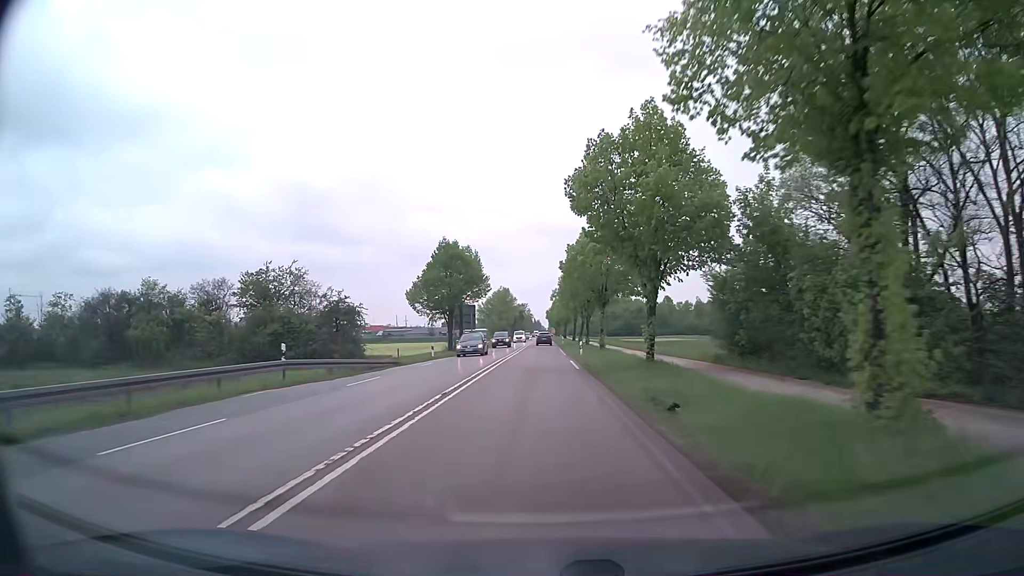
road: secondary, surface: asphalt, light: Day
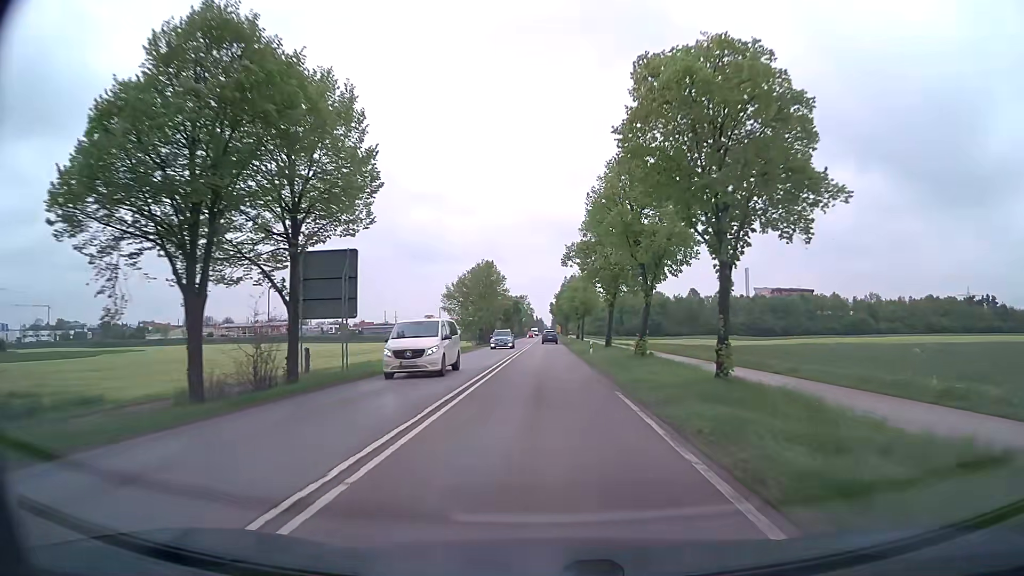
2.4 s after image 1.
(-0.1, +45.3) m; 0°
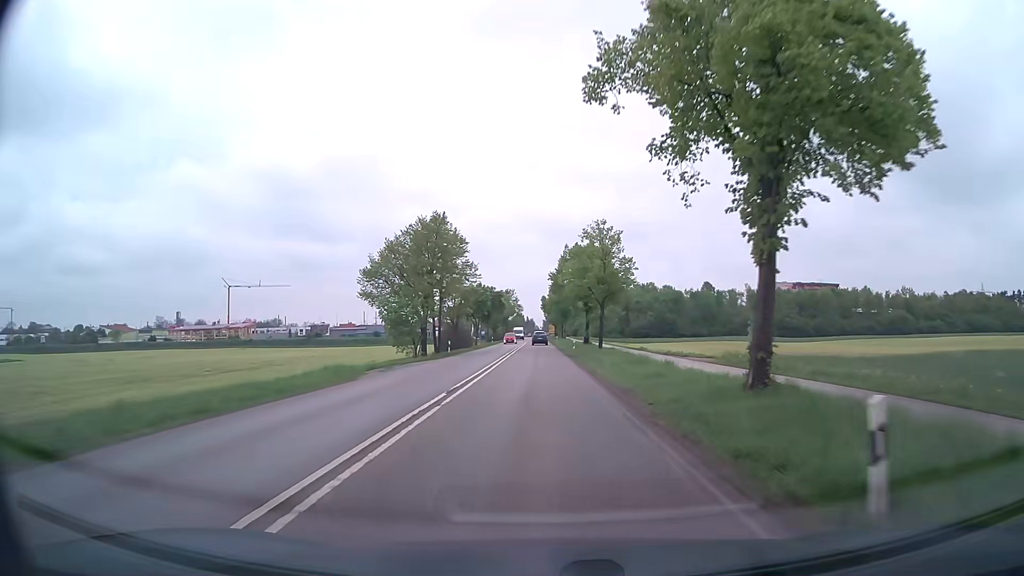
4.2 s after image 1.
(+0.3, +33.4) m; +1°
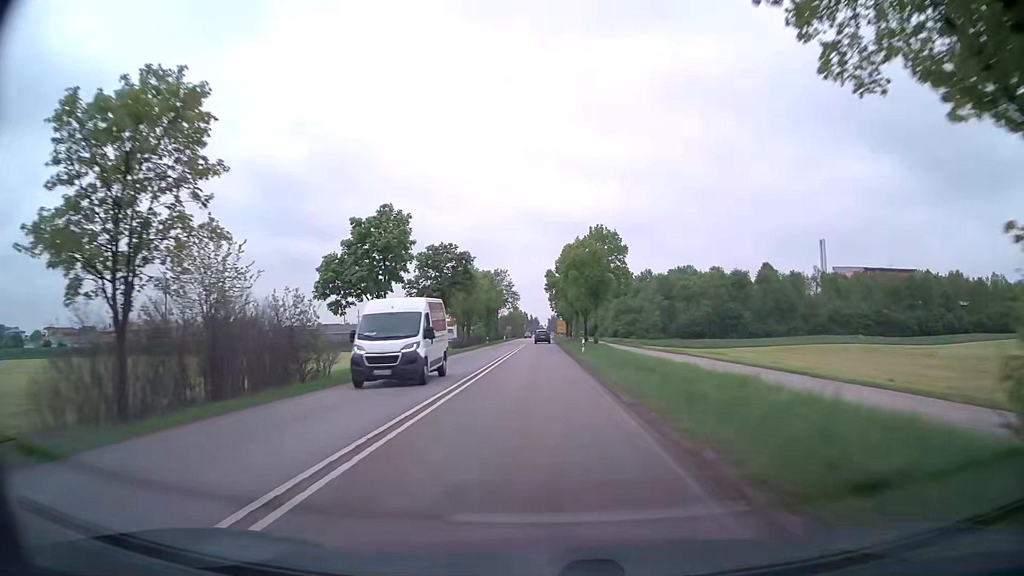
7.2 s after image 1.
(-0.2, +53.8) m; -1°
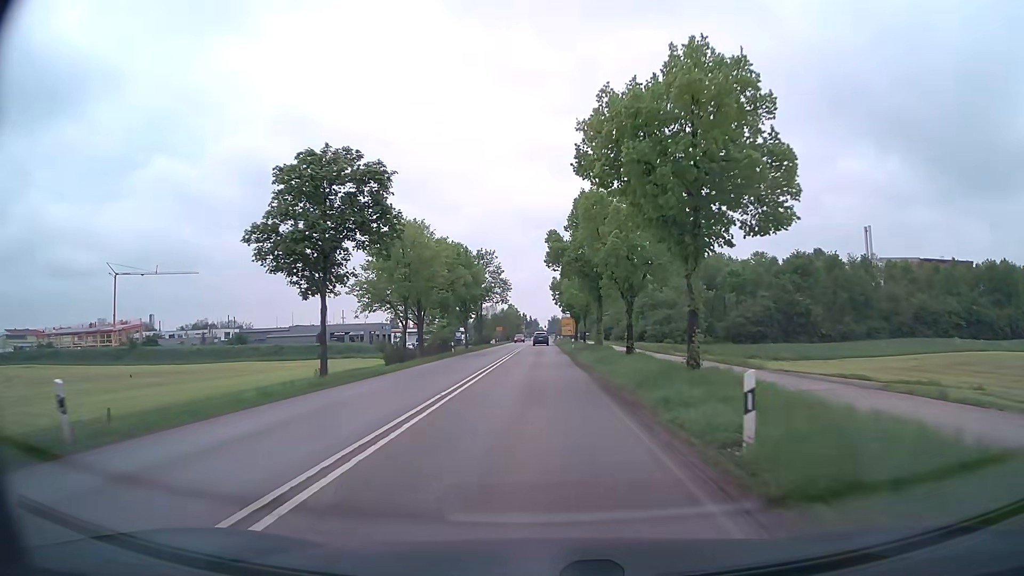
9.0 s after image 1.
(+0.2, +31.5) m; 0°
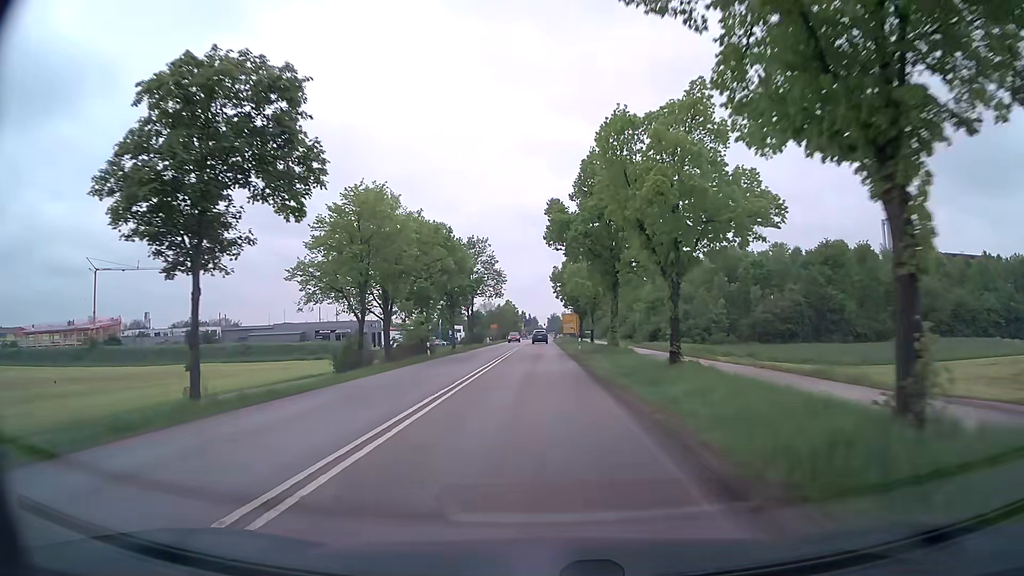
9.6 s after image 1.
(0.0, +10.4) m; 0°
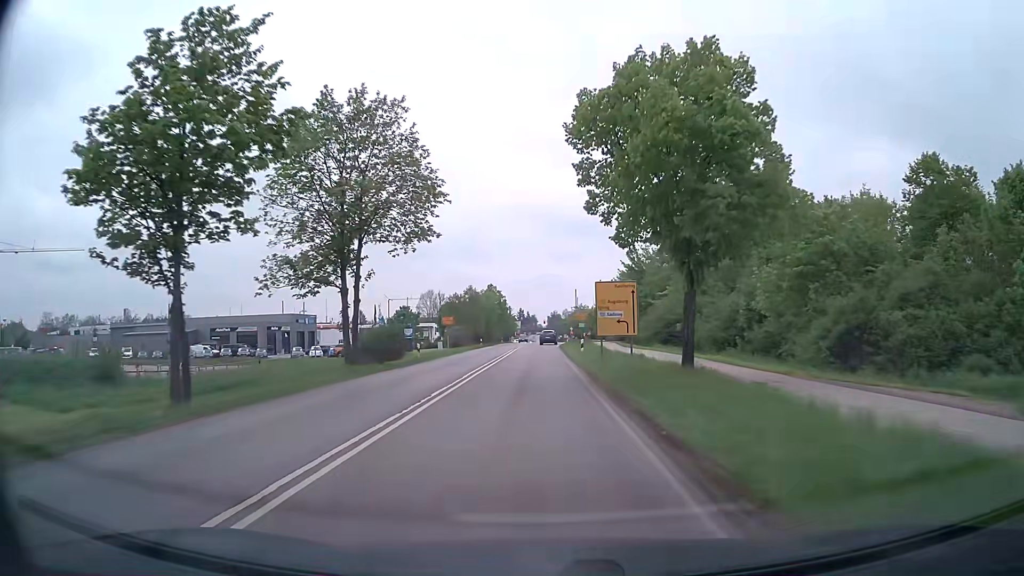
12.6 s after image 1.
(-0.1, +49.8) m; 0°
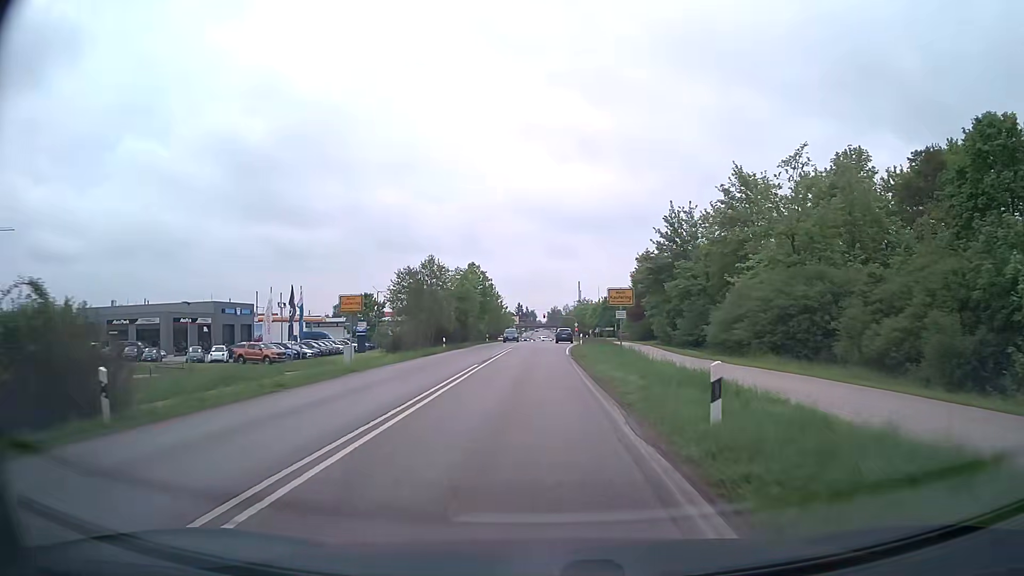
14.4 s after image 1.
(0.0, +27.7) m; 0°
(0, +10) (0, +20) (0, +30) (0, +40) (+1, +50) (+1, +60) (+2, +70) (+2, +80) (+3, +90) (+3, +100) m
